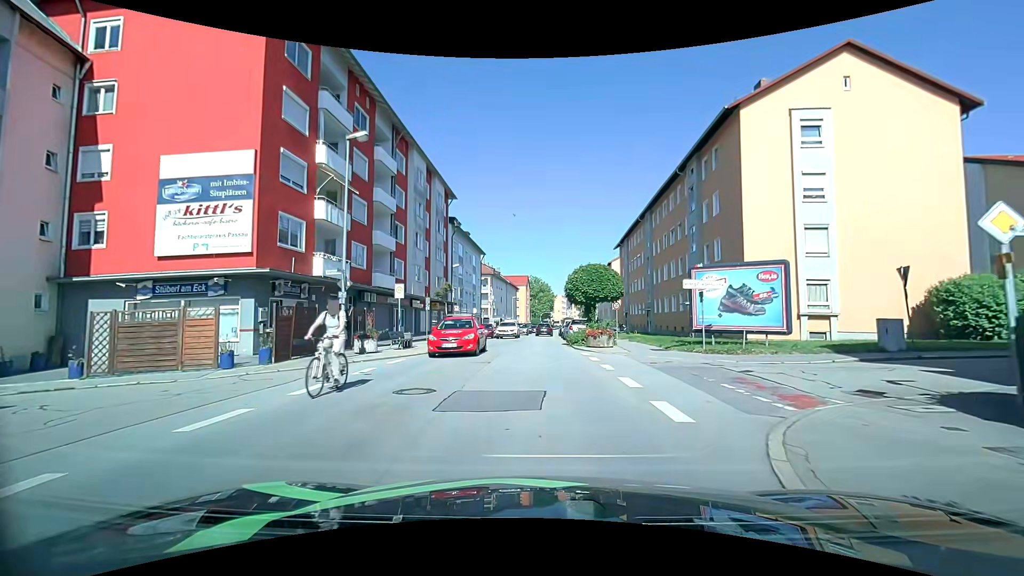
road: tertiary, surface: asphalt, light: Day
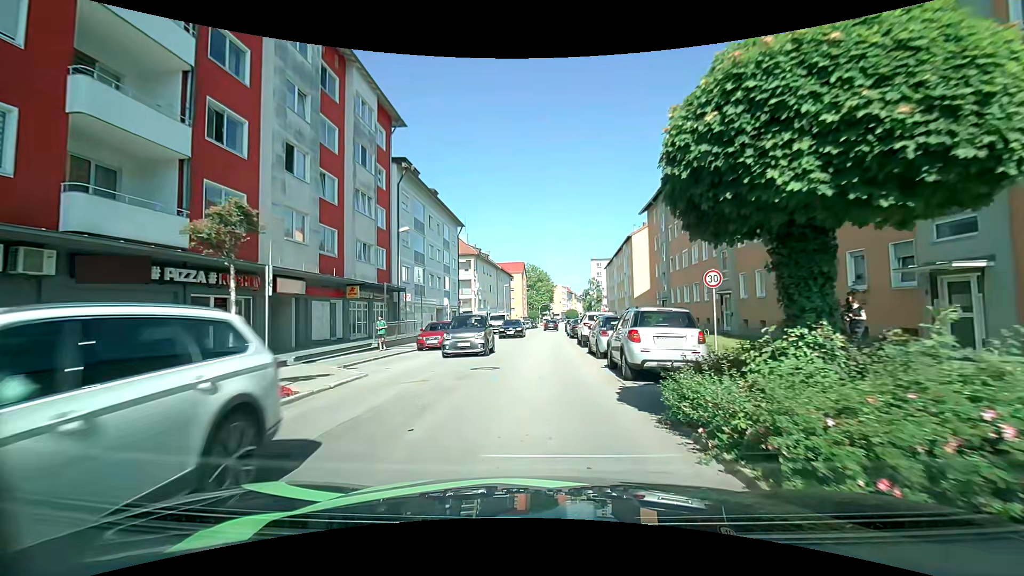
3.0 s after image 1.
(0.0, +21.1) m; 0°
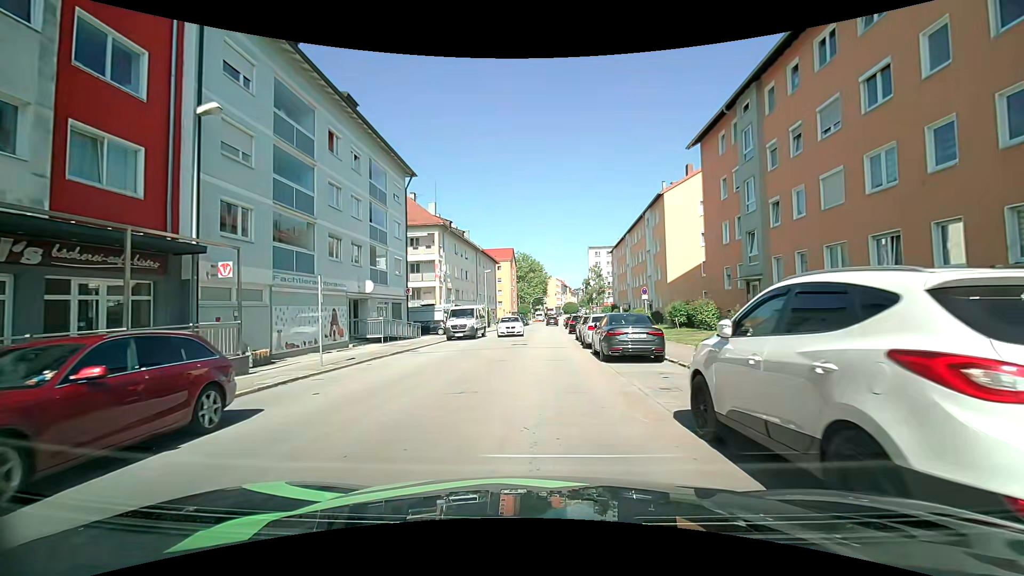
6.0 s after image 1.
(0.0, +20.7) m; 0°
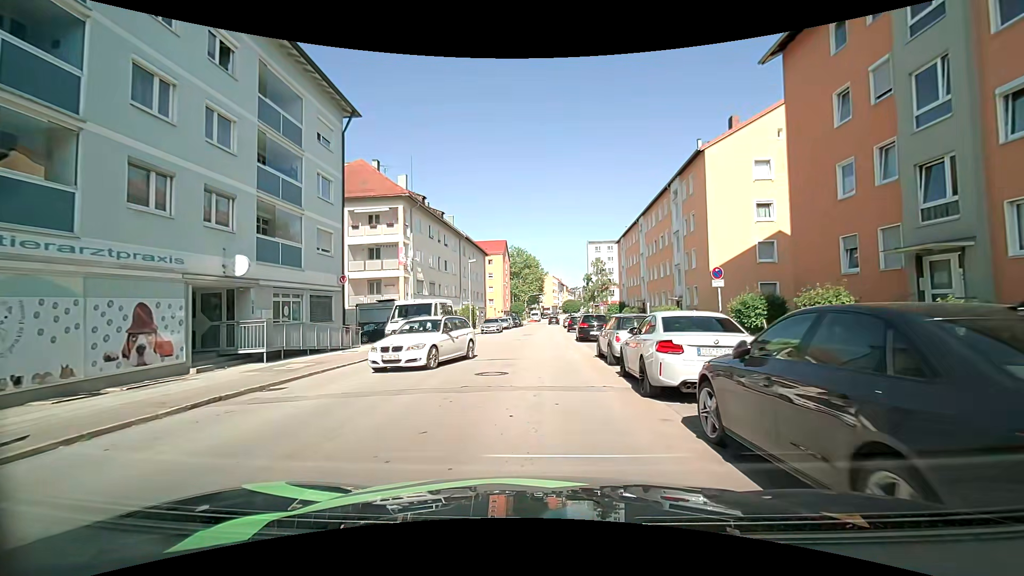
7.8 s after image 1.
(0.0, +12.2) m; 0°
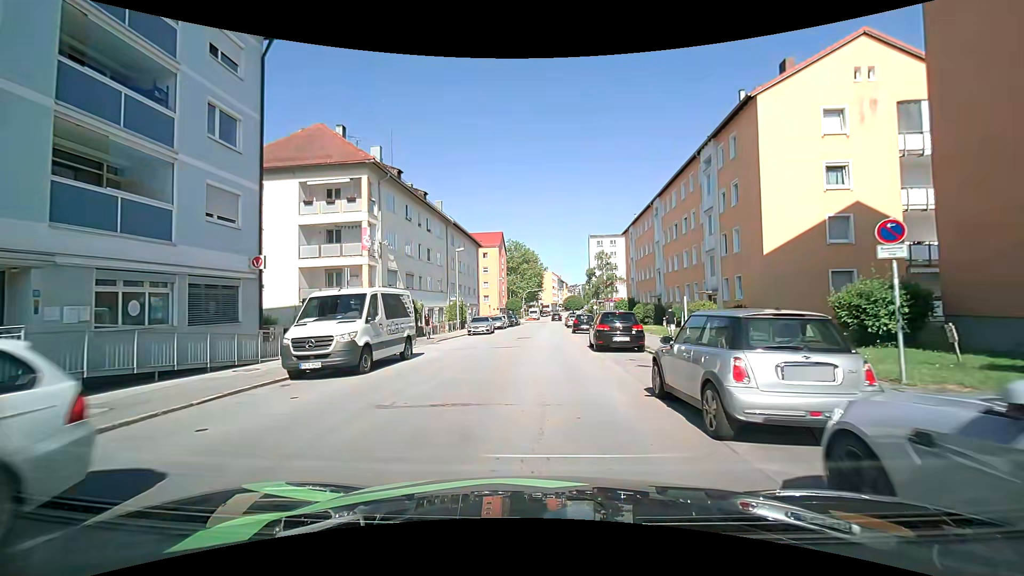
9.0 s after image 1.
(+0.1, +8.1) m; +1°
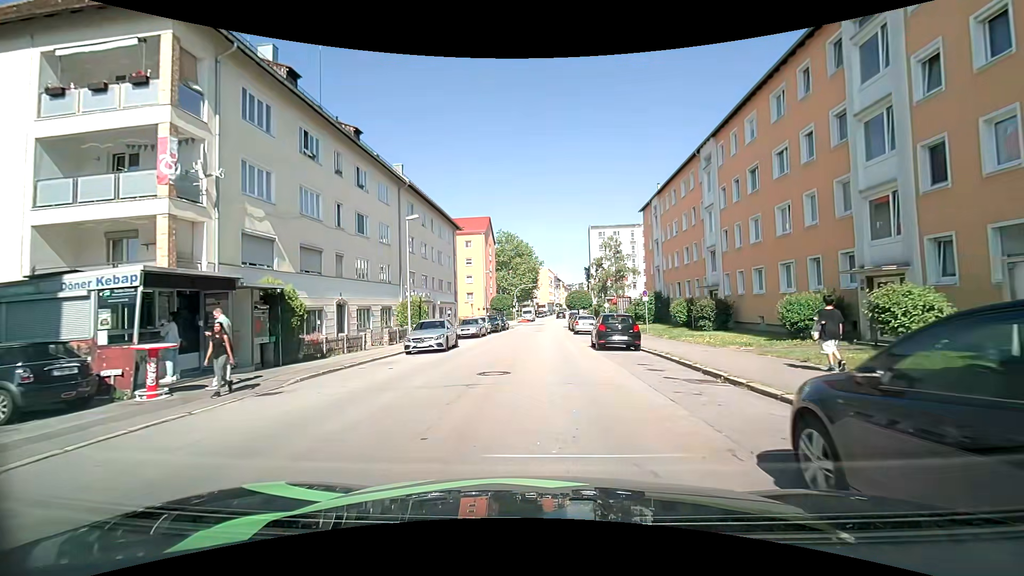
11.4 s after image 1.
(0.0, +16.9) m; +1°
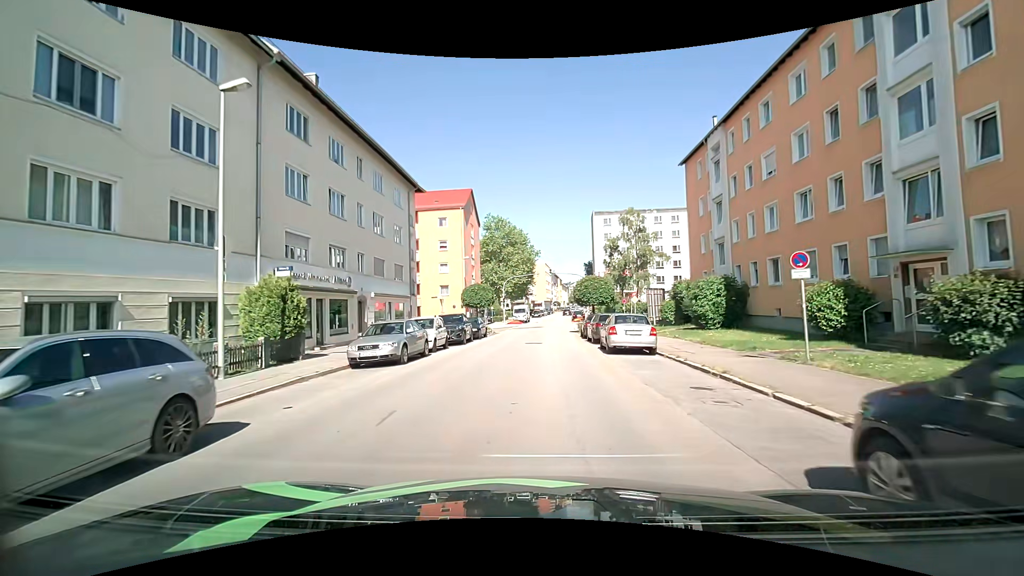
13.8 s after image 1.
(0.0, +18.7) m; 0°
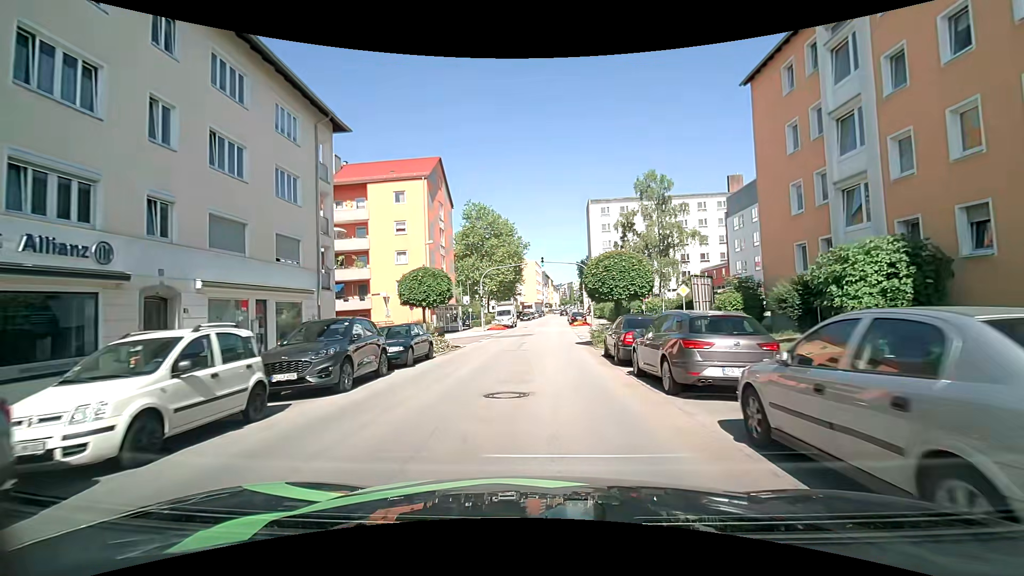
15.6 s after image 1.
(0.0, +14.9) m; +1°
(0, +10) (0, +20) (+1, +30) (+1, +40) (+1, +50) (+1, +60) (+2, +70) (+2, +80) (+3, +90) (+4, +100) m
